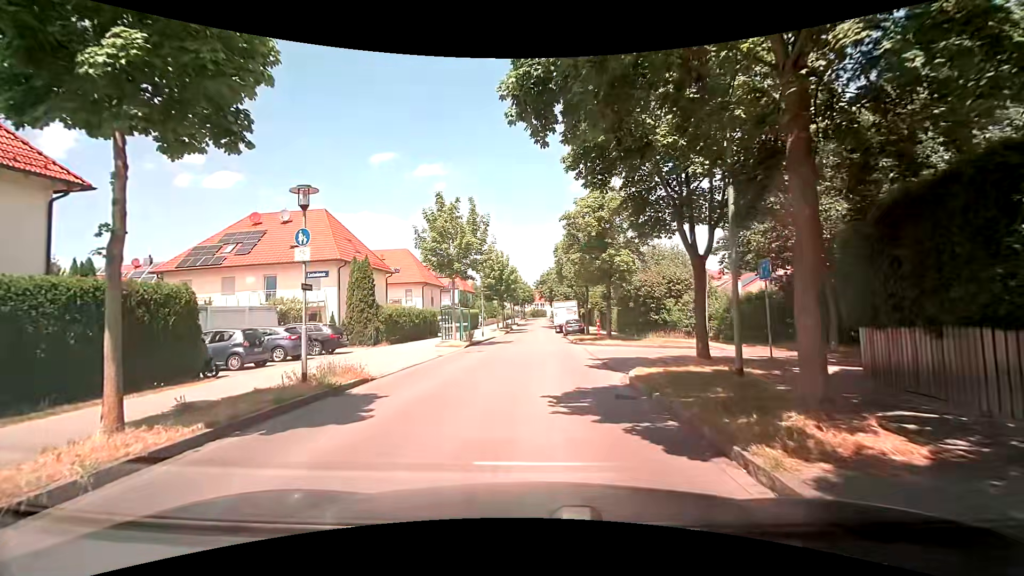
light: Day
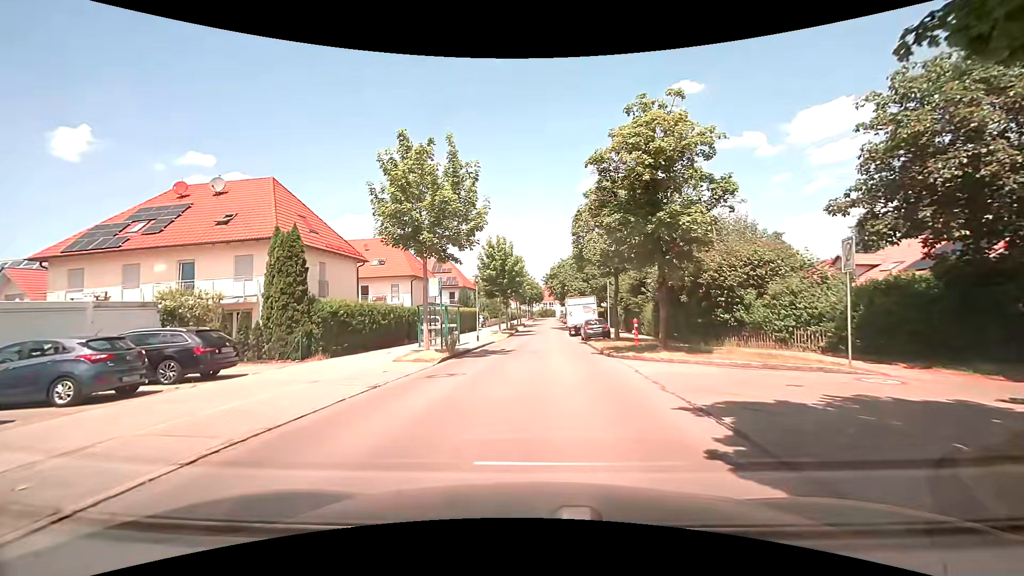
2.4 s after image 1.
(0.0, +9.9) m; -1°
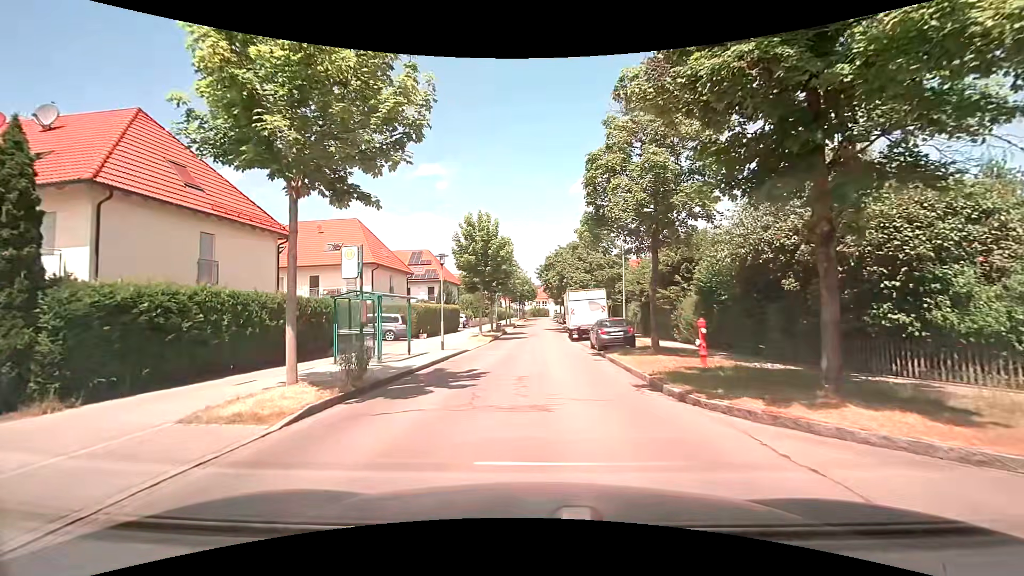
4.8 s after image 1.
(+0.3, +10.4) m; +2°
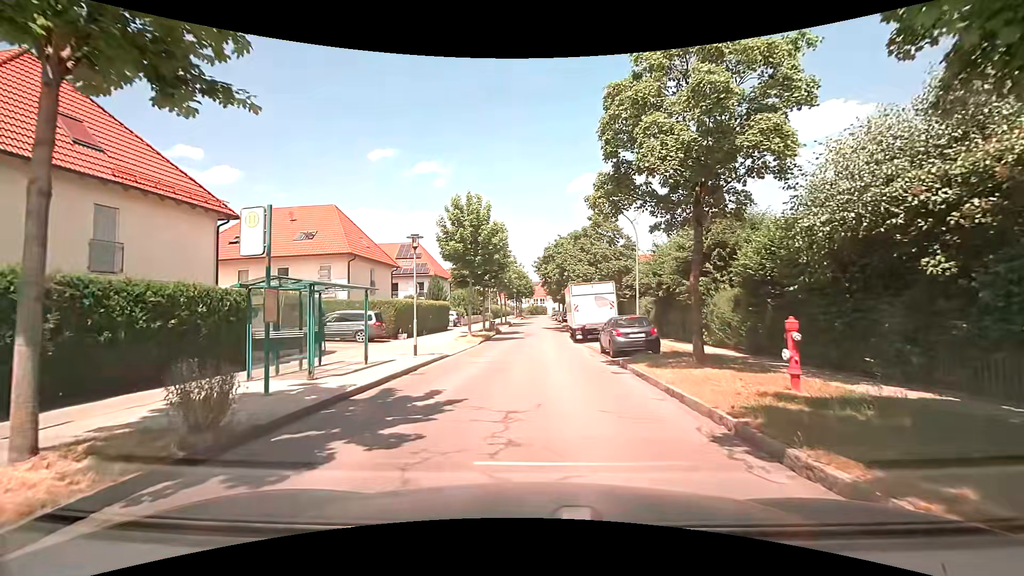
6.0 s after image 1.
(0.0, +4.8) m; -1°
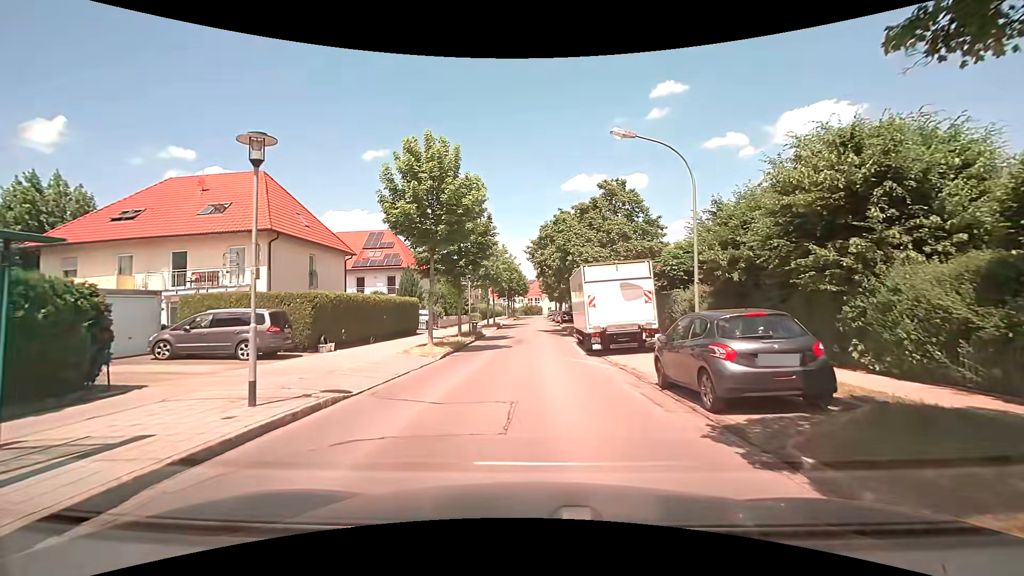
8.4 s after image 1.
(+0.3, +10.5) m; 0°
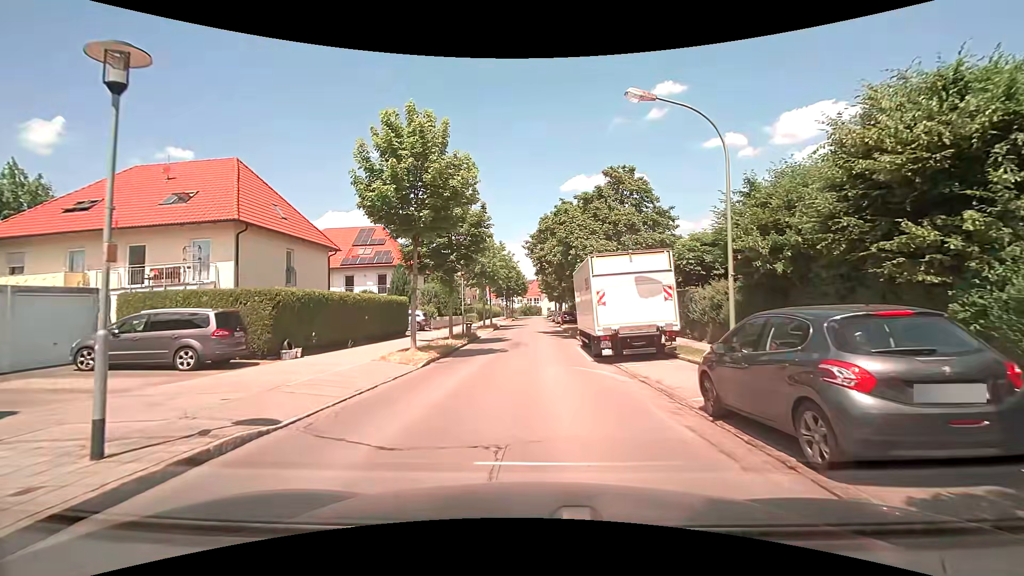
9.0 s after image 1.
(0.0, +2.9) m; +2°
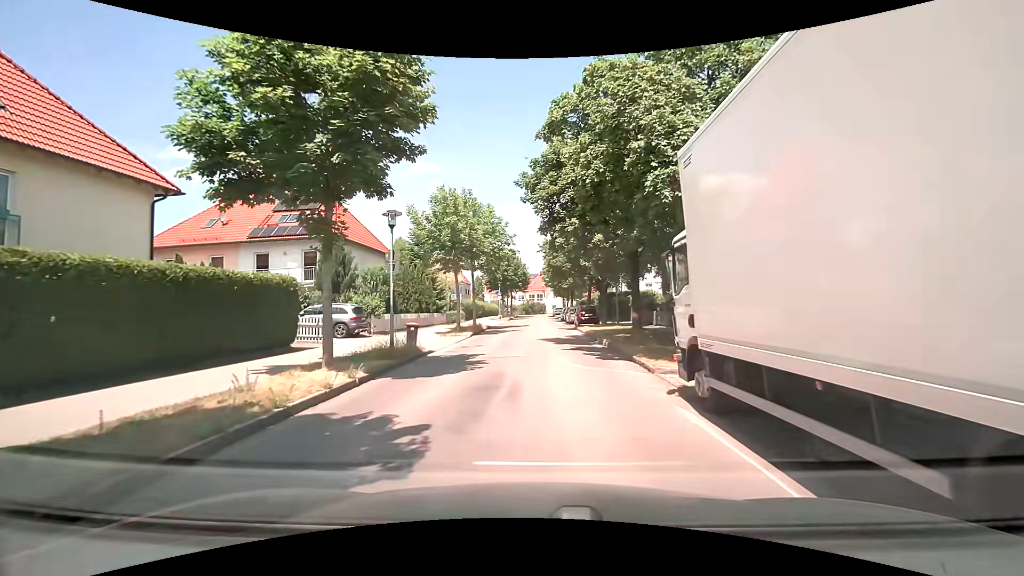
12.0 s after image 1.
(-0.2, +16.6) m; -1°
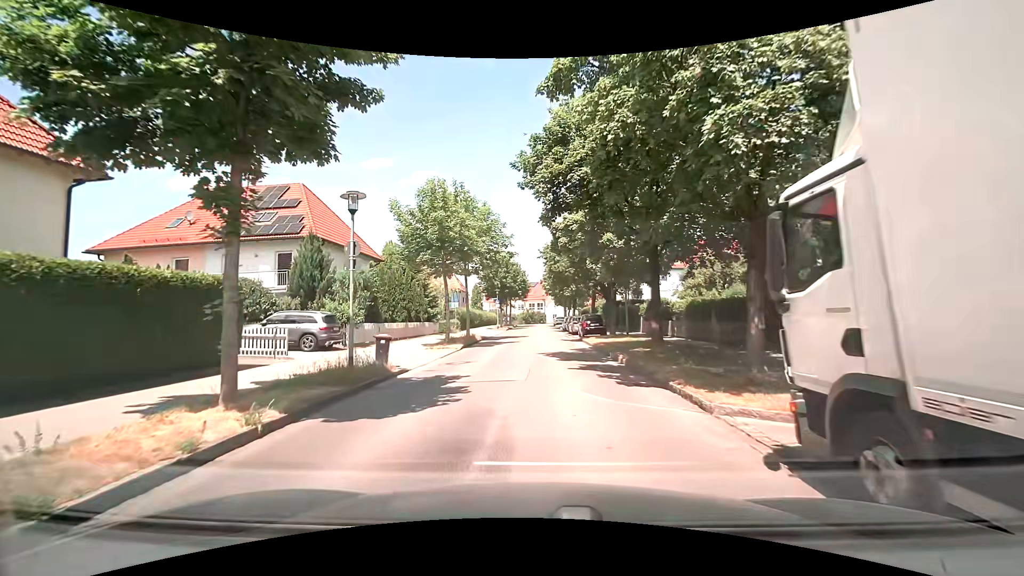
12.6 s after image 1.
(0.0, +3.5) m; 0°
